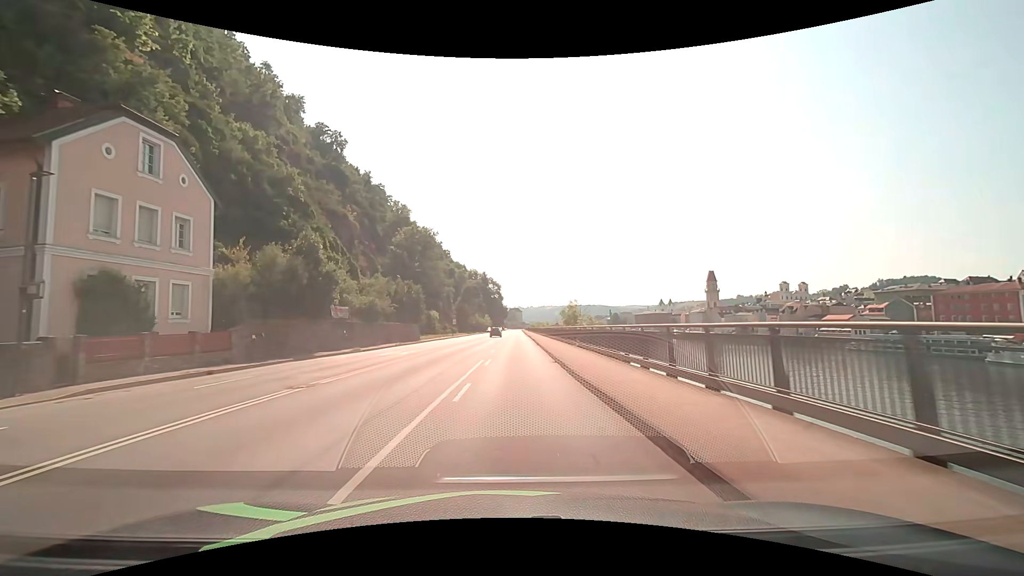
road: primary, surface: asphalt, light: Day
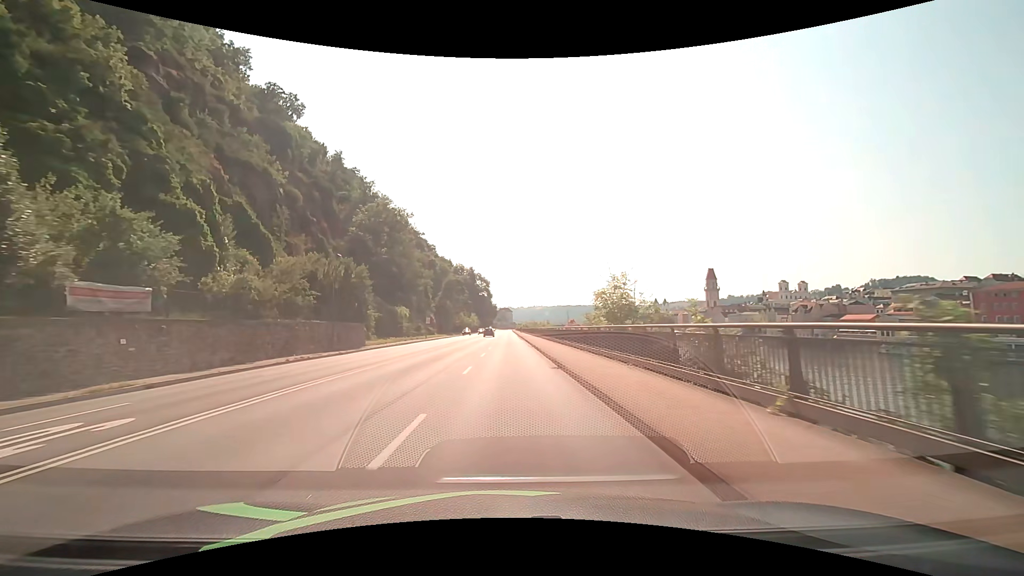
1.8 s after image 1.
(+0.1, +22.9) m; +1°
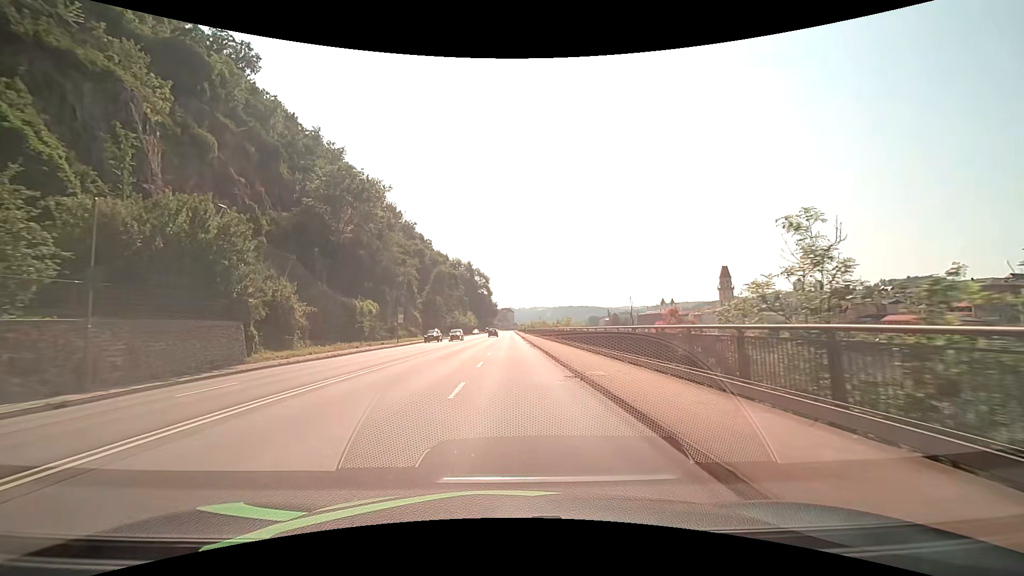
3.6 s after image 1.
(-0.1, +22.9) m; 0°
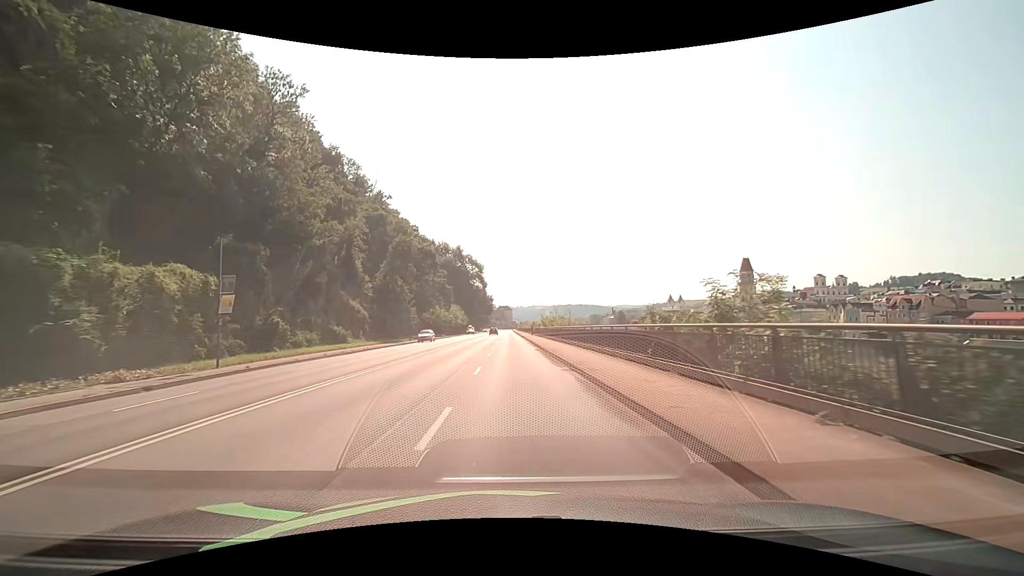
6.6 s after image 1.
(0.0, +38.3) m; 0°
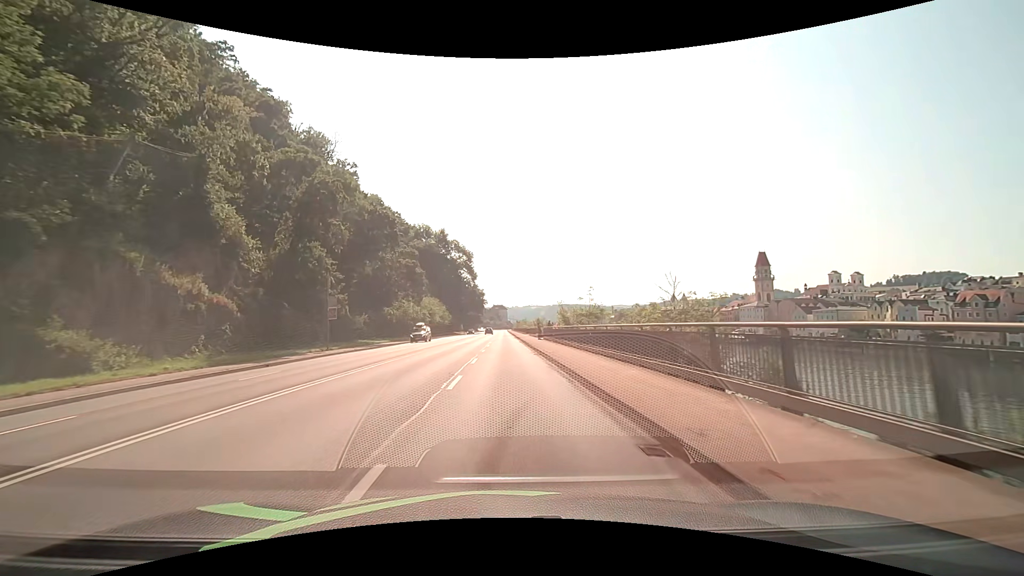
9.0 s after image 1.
(+0.3, +30.6) m; +1°
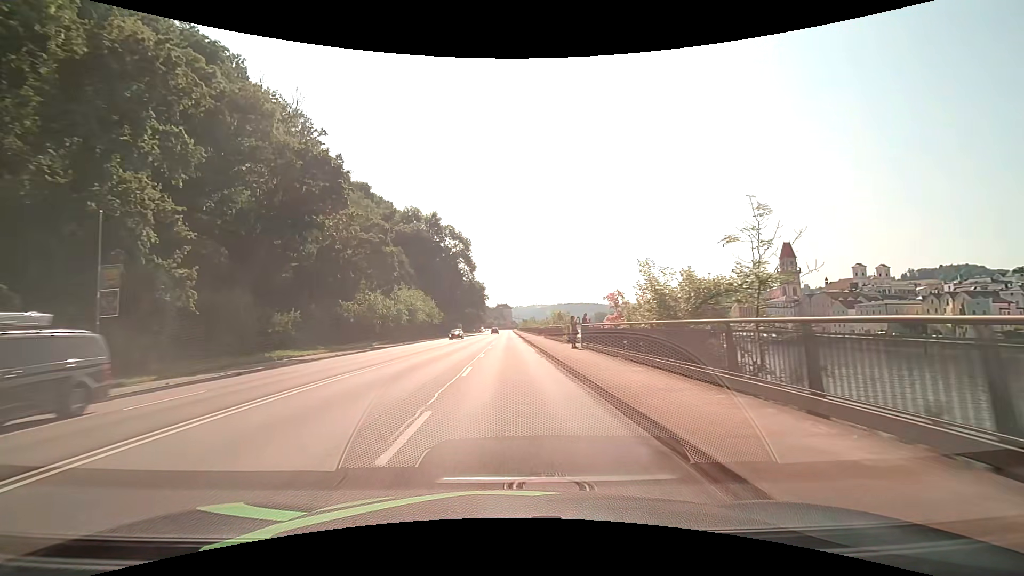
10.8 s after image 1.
(-0.1, +23.0) m; 0°
(0, +10) (0, +20) (0, +30) (0, +40) (0, +50) (0, +60) (0, +70) (0, +80) (0, +90) (0, +100) m
